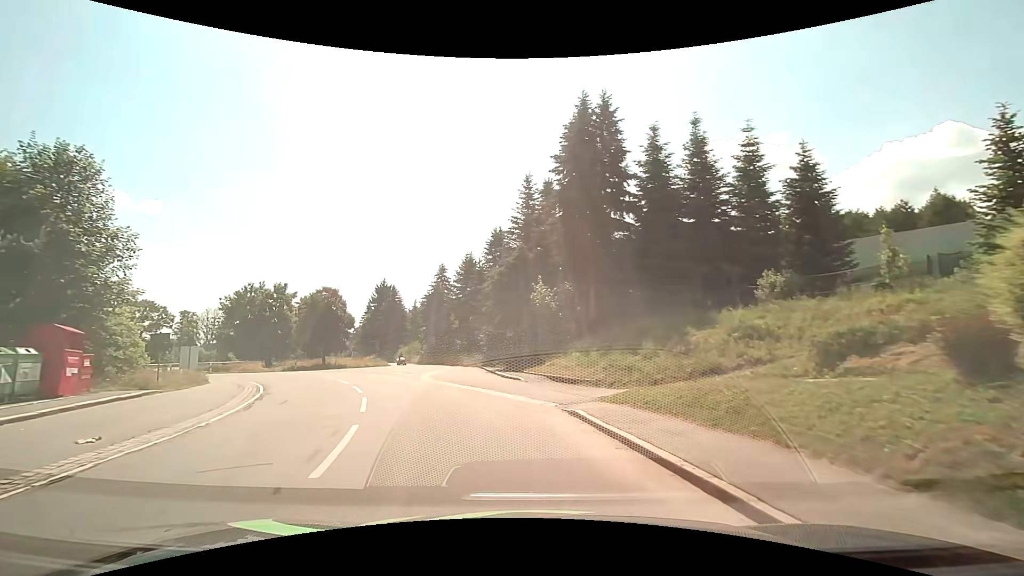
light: Day
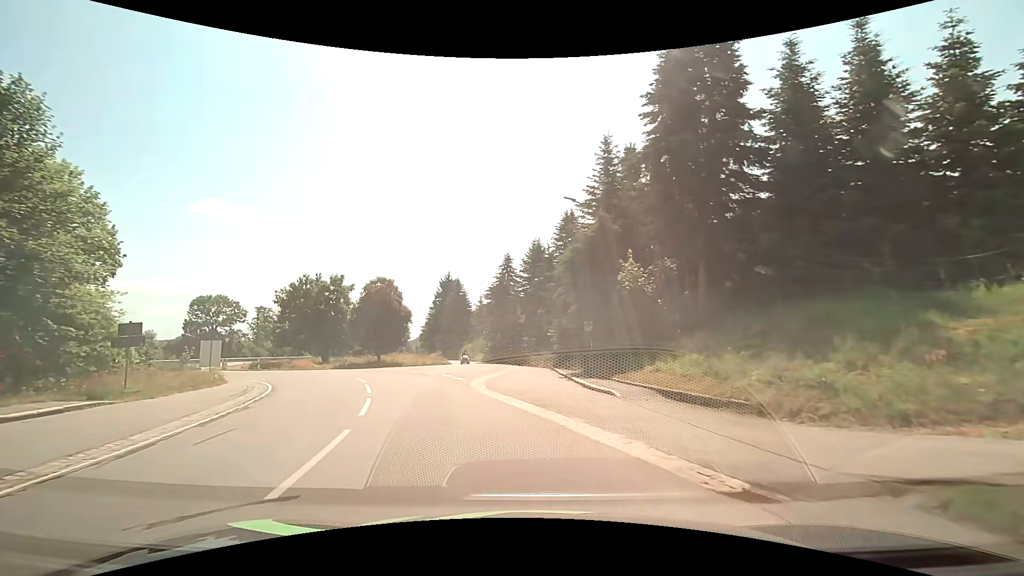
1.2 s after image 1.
(-0.5, +7.0) m; -9°
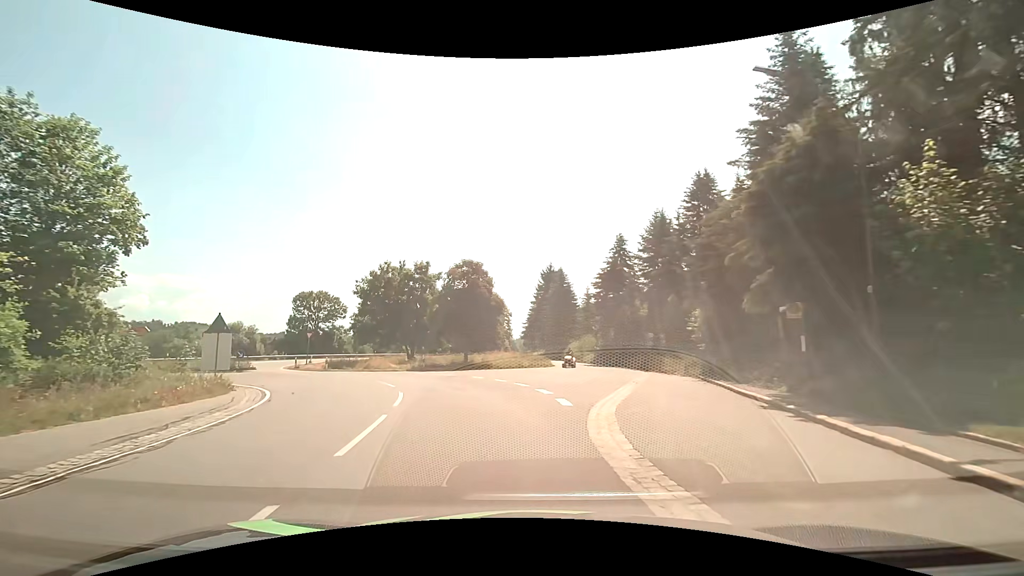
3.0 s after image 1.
(-0.8, +10.5) m; -11°
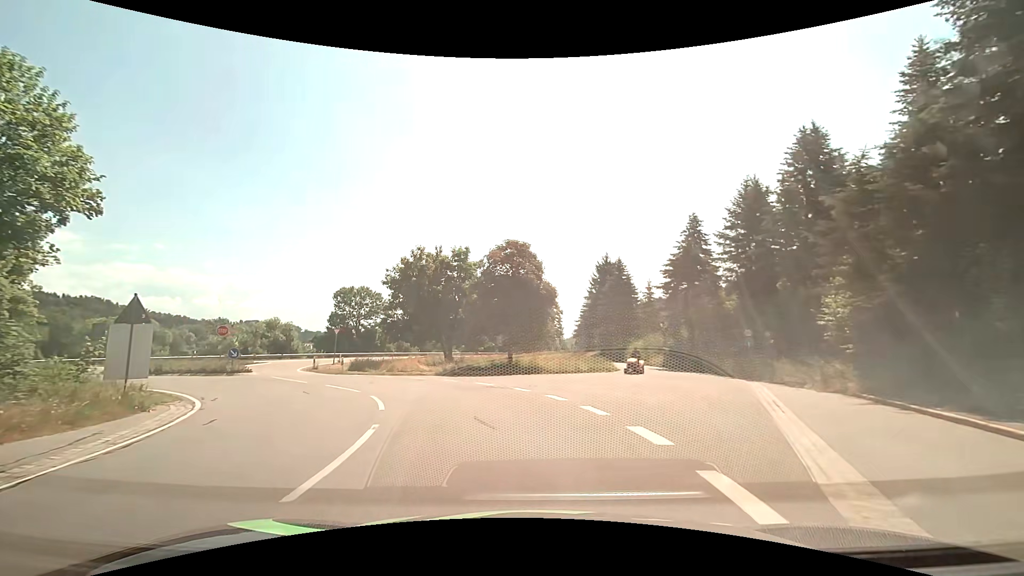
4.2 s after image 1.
(-0.4, +7.7) m; -6°
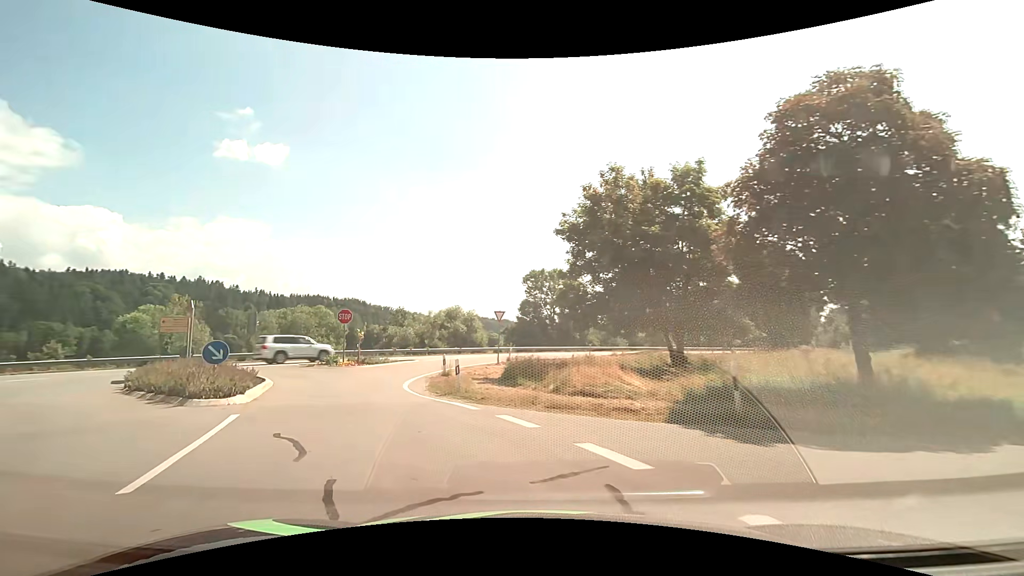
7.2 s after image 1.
(-3.1, +18.3) m; -23°
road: tertiary_link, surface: asphalt
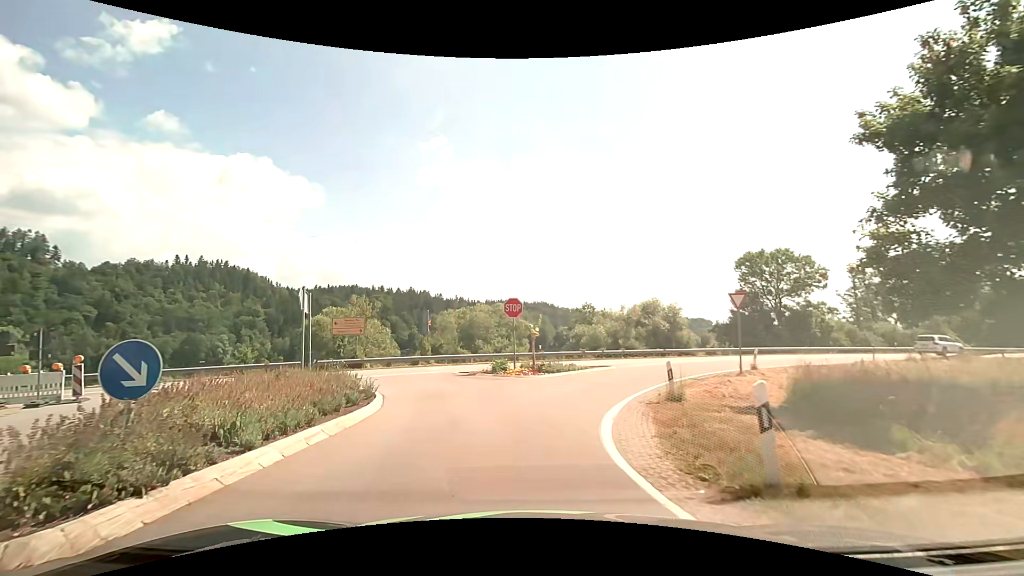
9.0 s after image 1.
(-1.7, +9.3) m; -21°
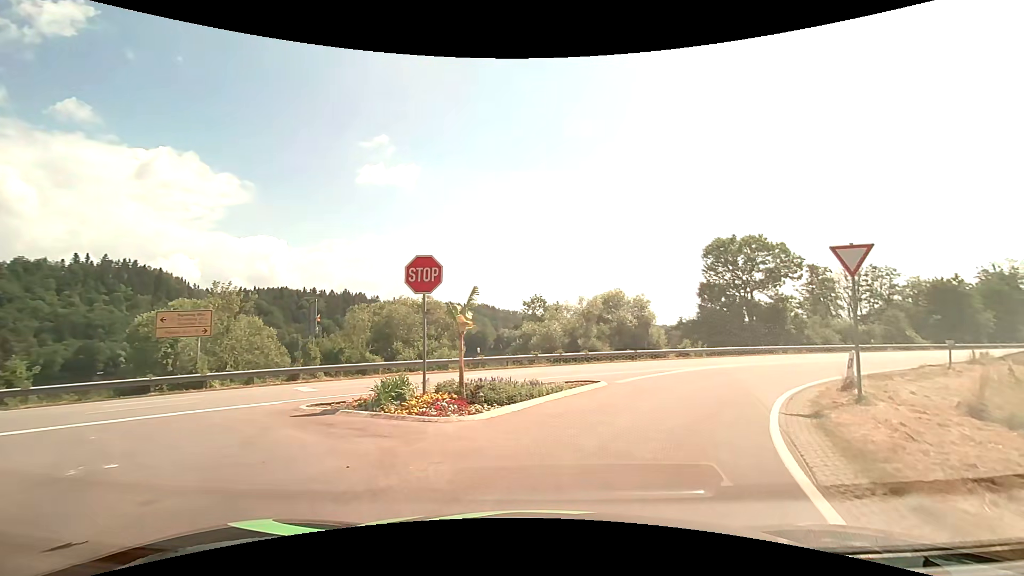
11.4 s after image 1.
(0.0, +10.8) m; +6°
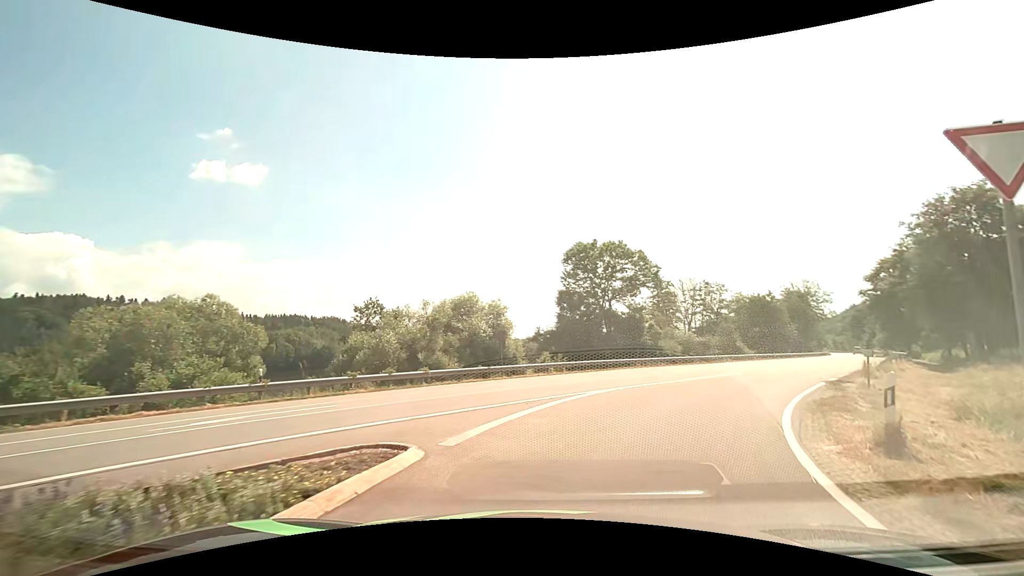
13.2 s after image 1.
(+1.1, +8.3) m; +16°
(+2, +10) (+7, +19) (+12, +27) (+18, +35) (+25, +43) (+31, +50) (+37, +59) (+42, +67) (+47, +76) (+52, +84) m
